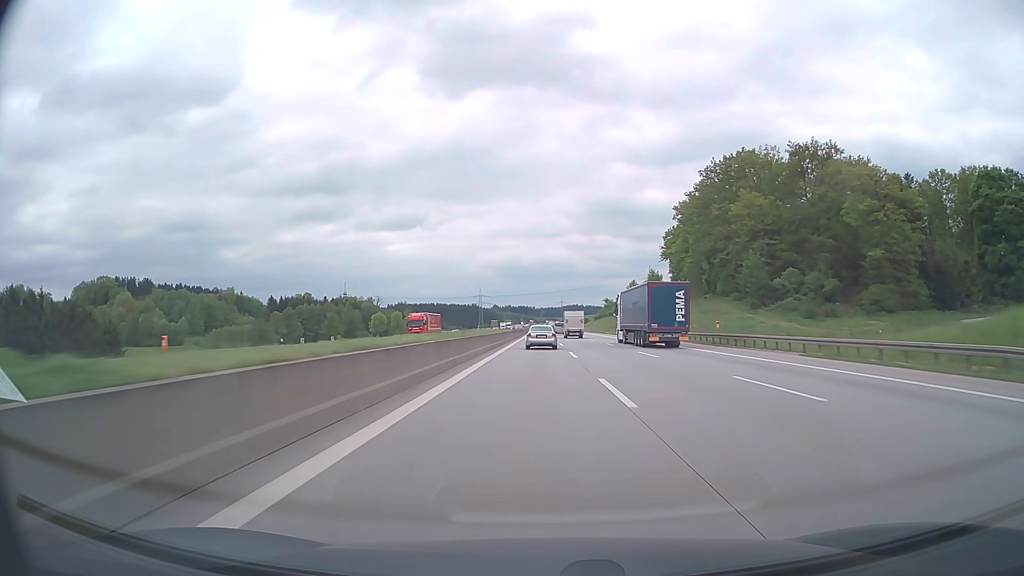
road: motorway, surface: asphalt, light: Day
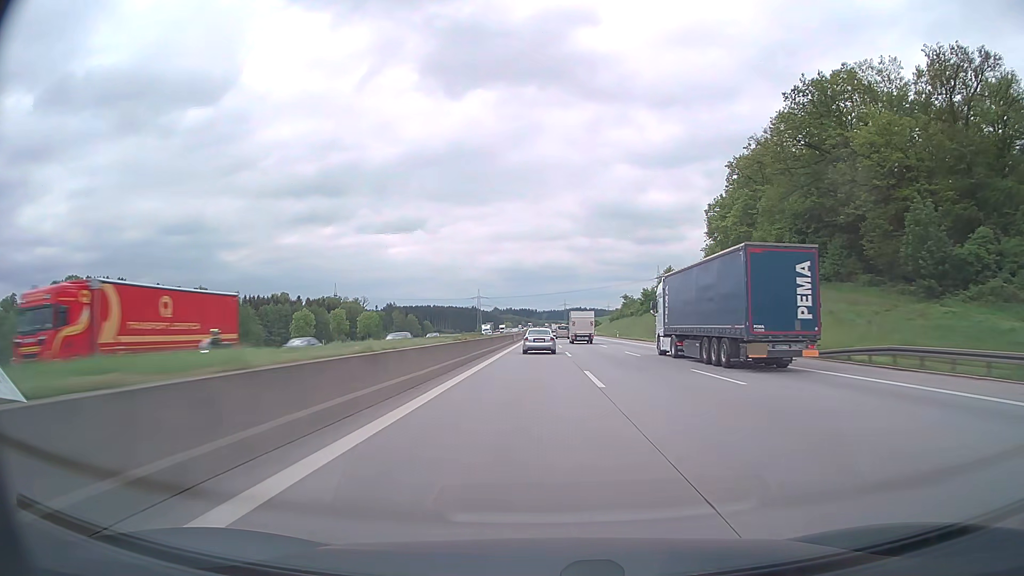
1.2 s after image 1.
(-0.1, +48.8) m; 0°
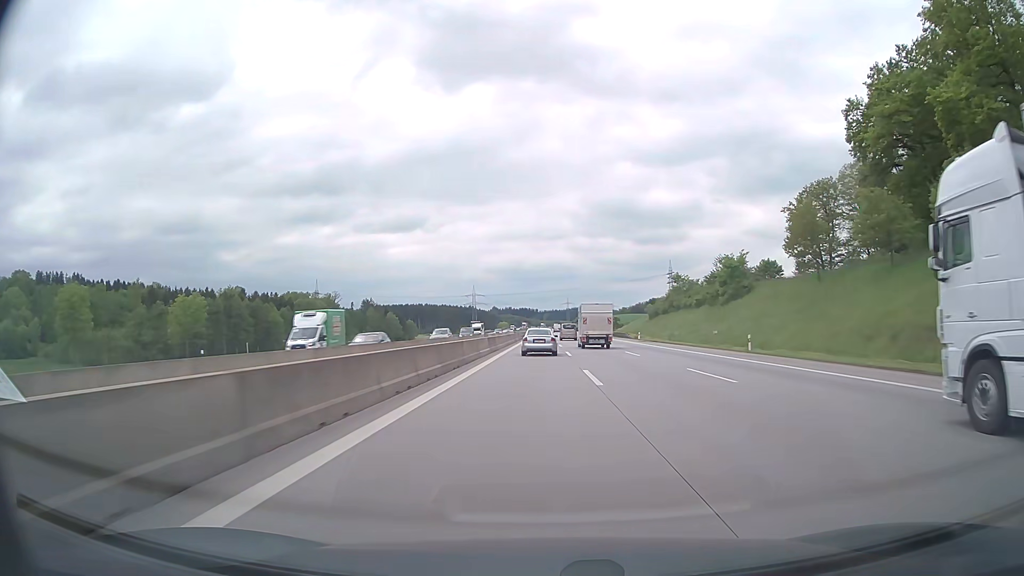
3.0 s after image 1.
(-0.1, +71.1) m; 0°
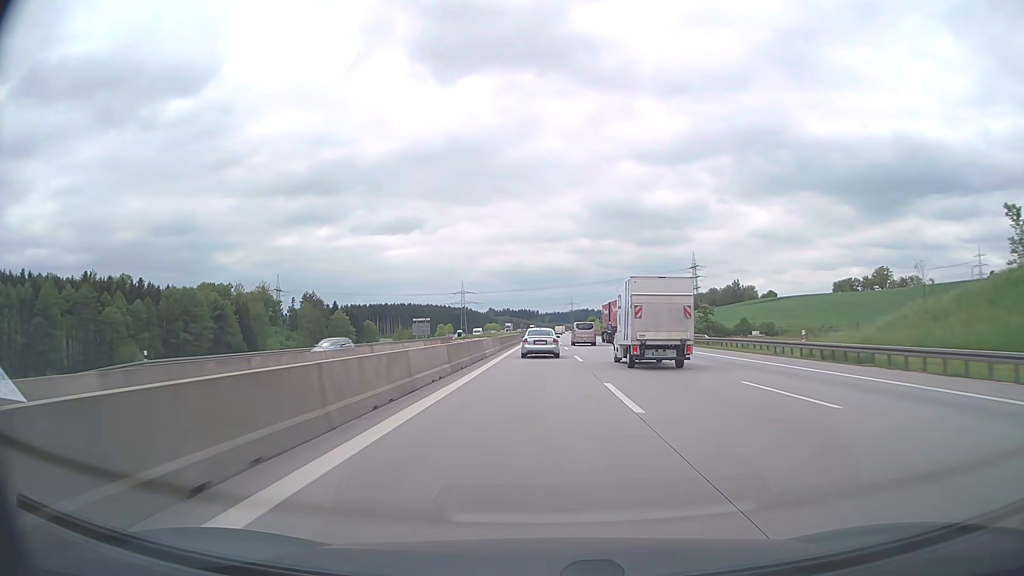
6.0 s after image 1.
(-0.3, +113.2) m; 0°
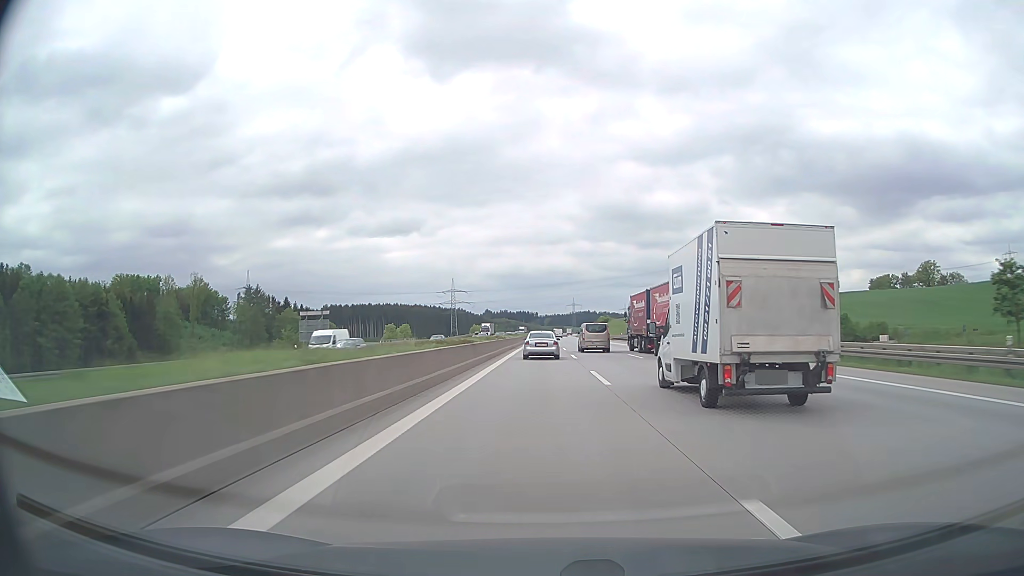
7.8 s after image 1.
(0.0, +65.8) m; 0°
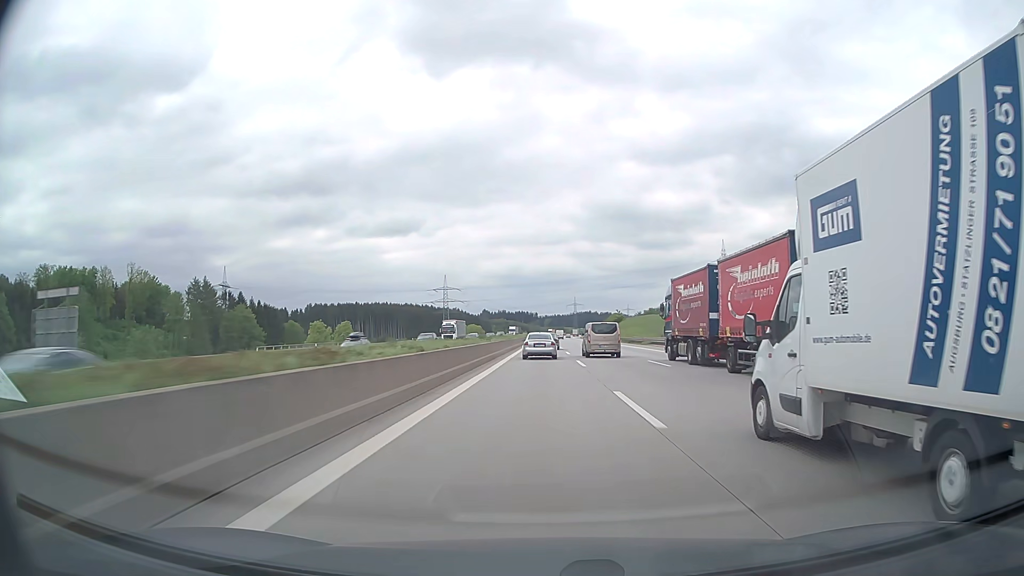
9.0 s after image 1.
(0.0, +44.0) m; 0°
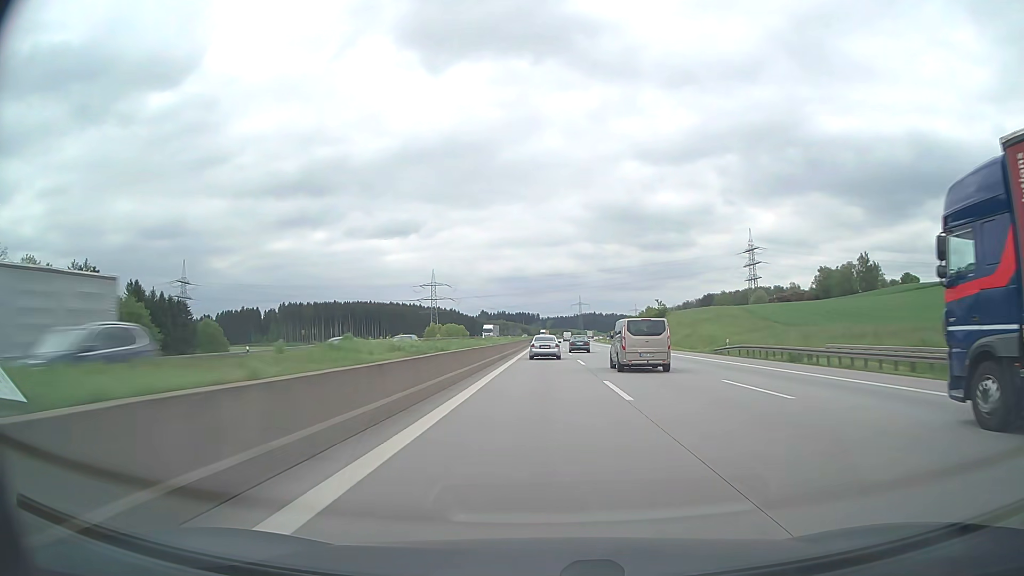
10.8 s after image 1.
(-0.1, +68.1) m; 0°
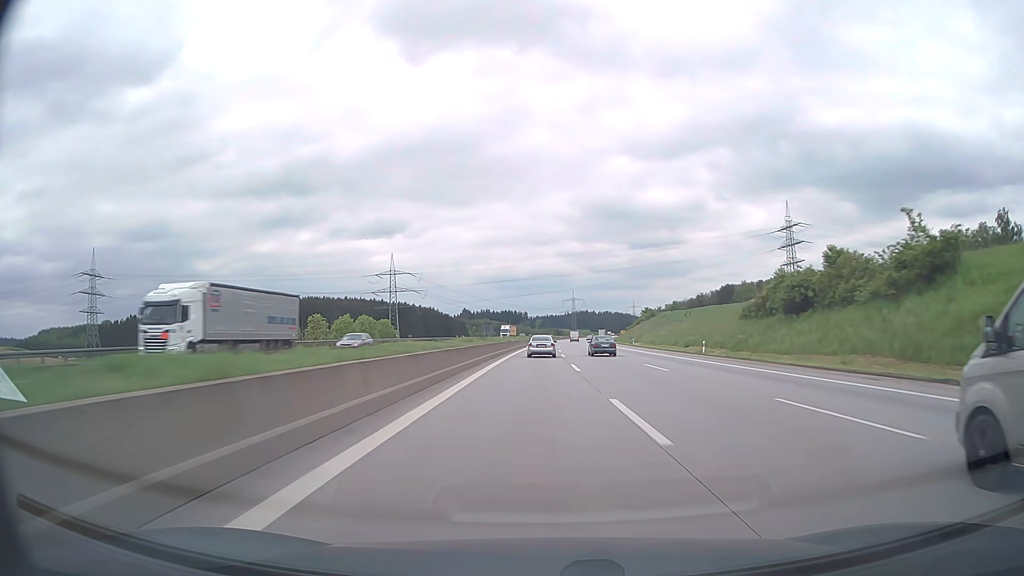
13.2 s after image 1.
(+0.6, +96.7) m; +1°
(0, +10) (0, +20) (0, +30) (0, +40) (0, +50) (0, +60) (0, +70) (0, +80) (0, +90) (+1, +100) m
